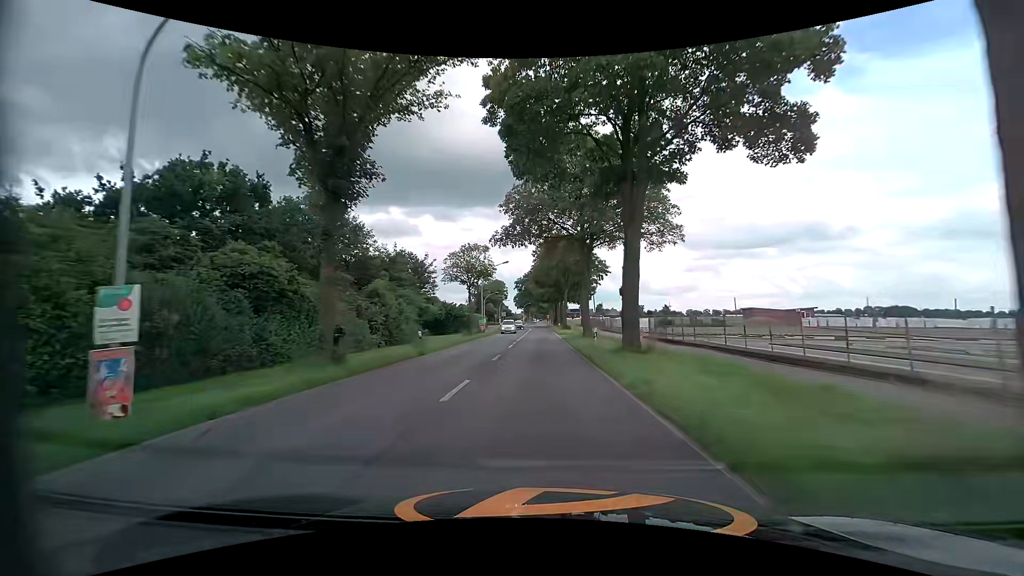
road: tertiary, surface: asphalt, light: Day
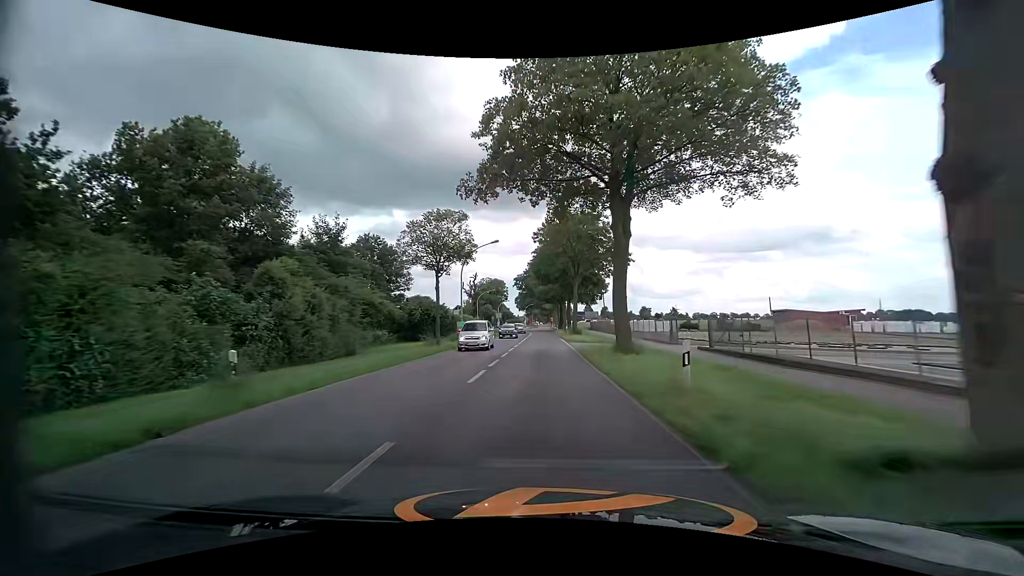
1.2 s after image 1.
(0.0, +14.9) m; 0°
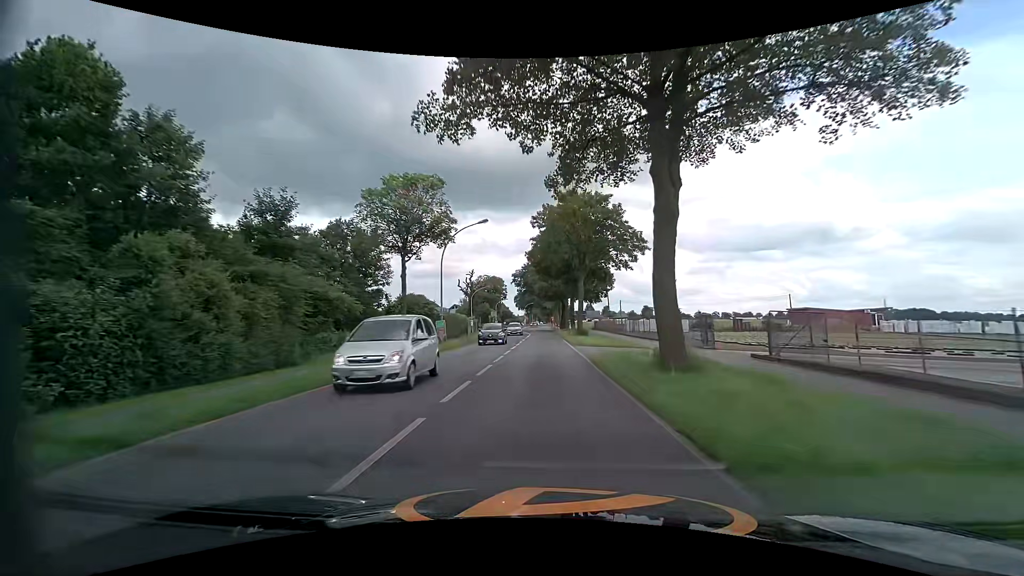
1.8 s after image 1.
(0.0, +7.5) m; +1°
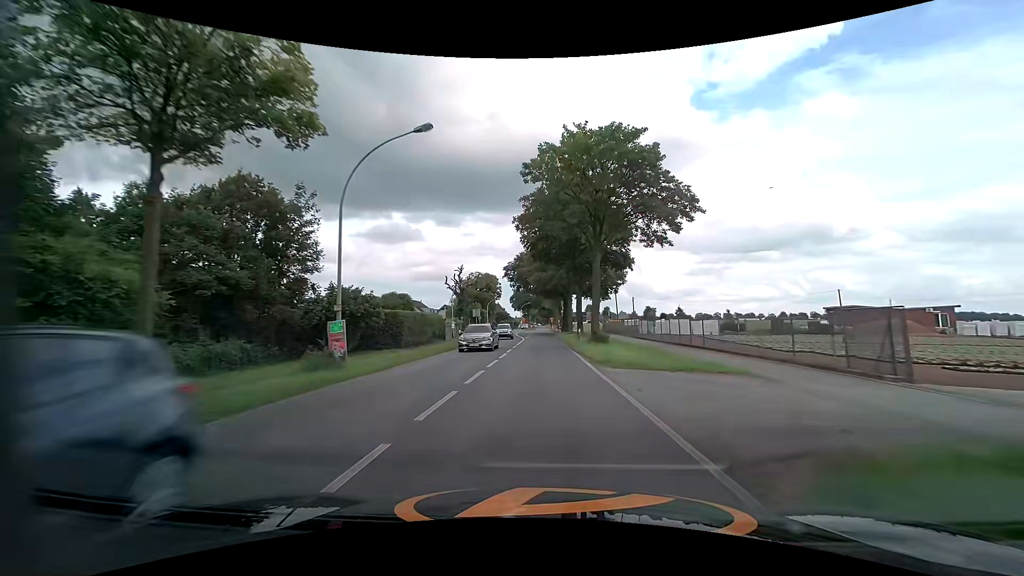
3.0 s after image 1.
(-0.2, +15.0) m; 0°
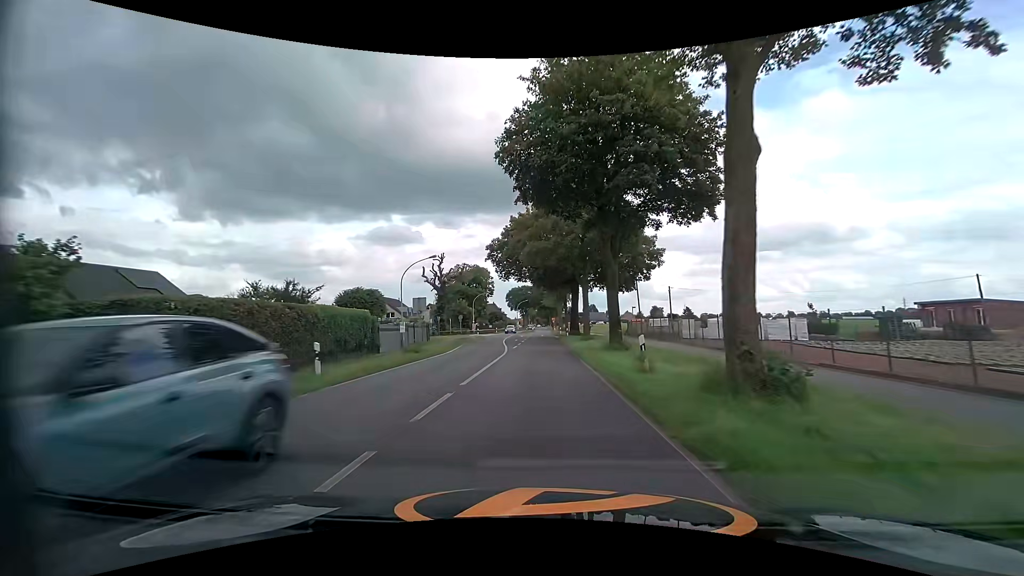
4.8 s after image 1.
(-0.1, +22.6) m; 0°
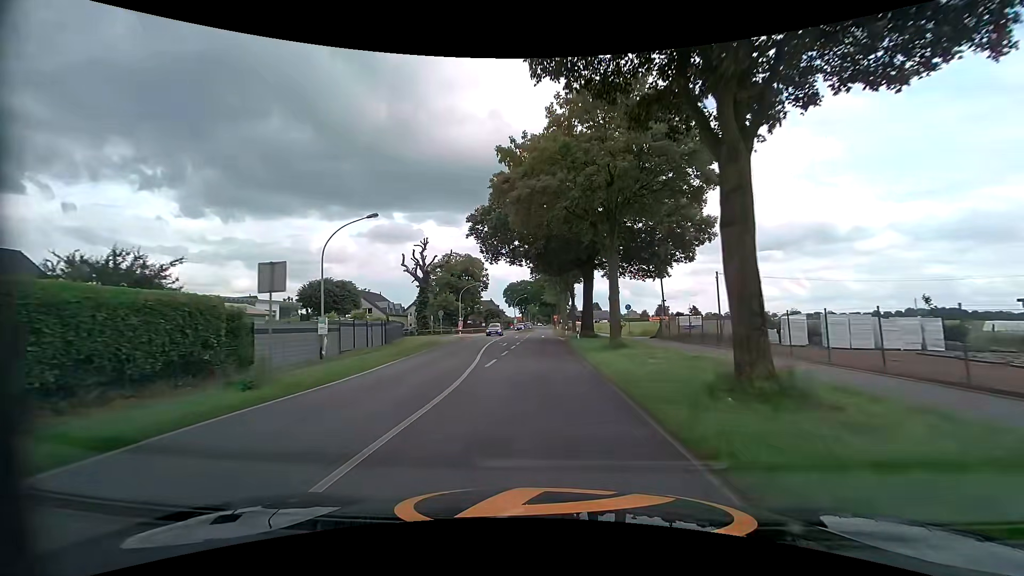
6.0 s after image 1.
(0.0, +14.7) m; 0°
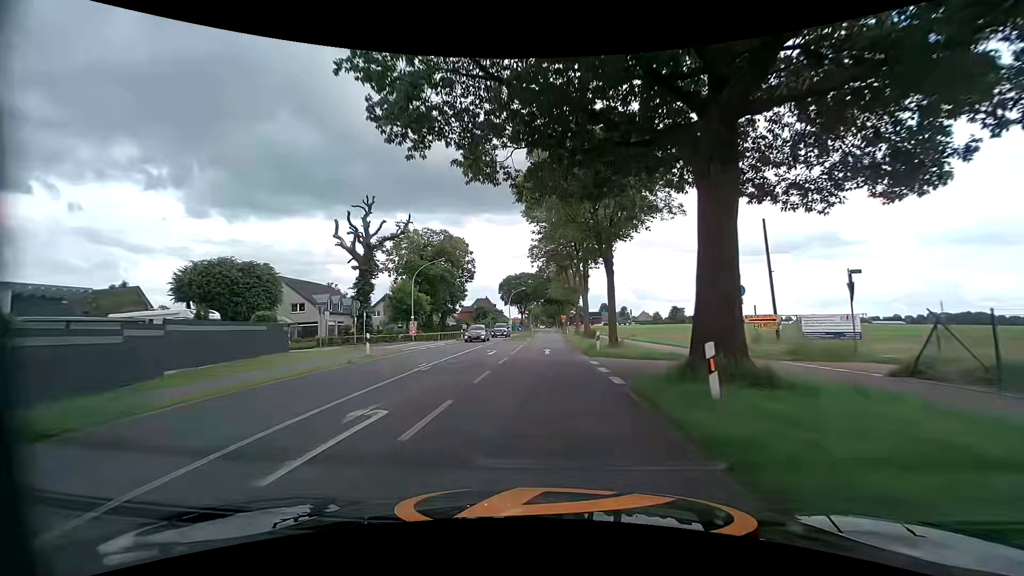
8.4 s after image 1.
(-0.1, +28.0) m; -1°
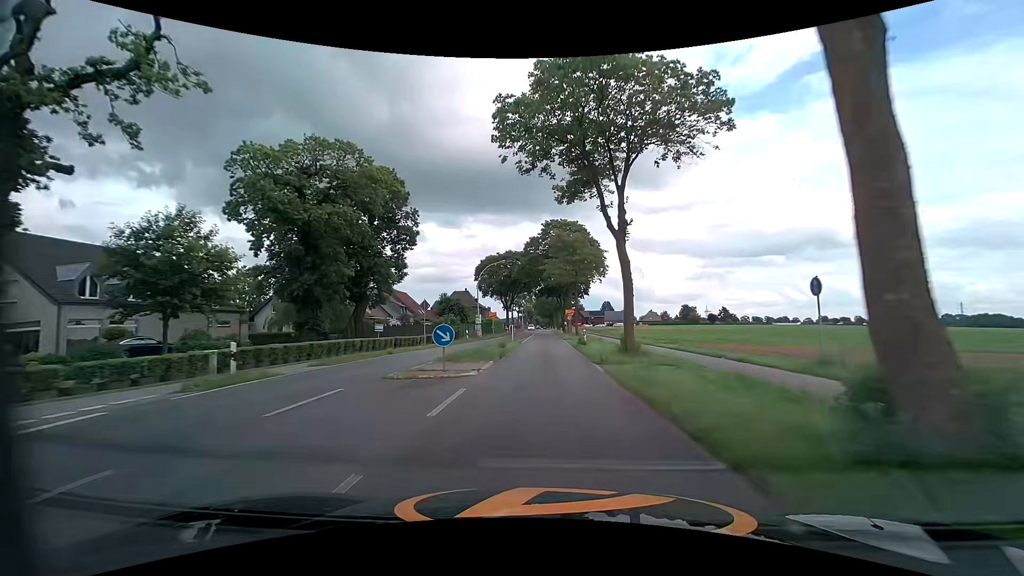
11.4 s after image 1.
(+0.5, +36.1) m; +1°
(0, +10) (0, +20) (0, +30) (0, +40) (0, +50) (0, +60) (0, +70) (0, +80) (0, +90) (+1, +100) m
